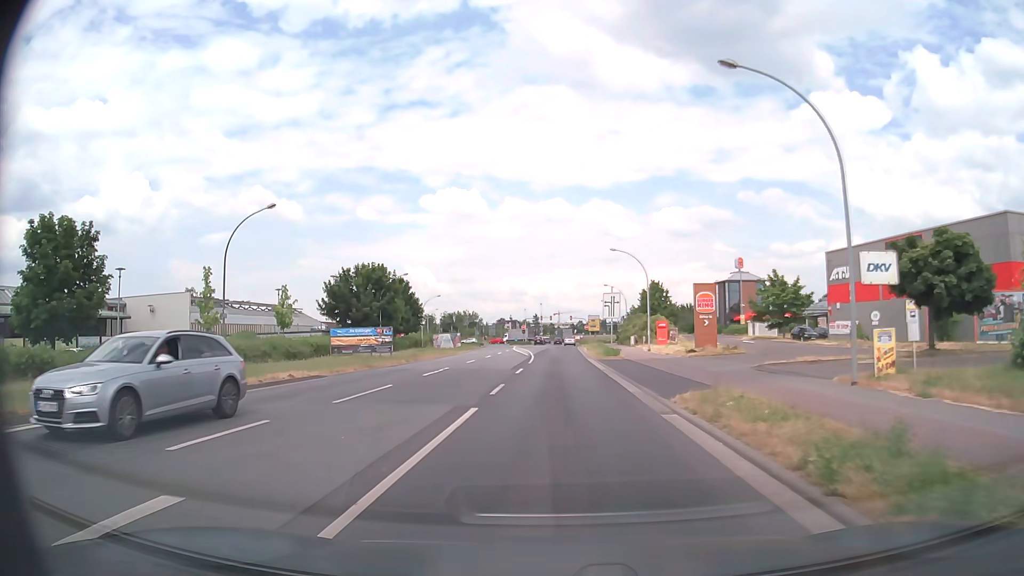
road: tertiary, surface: asphalt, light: Day
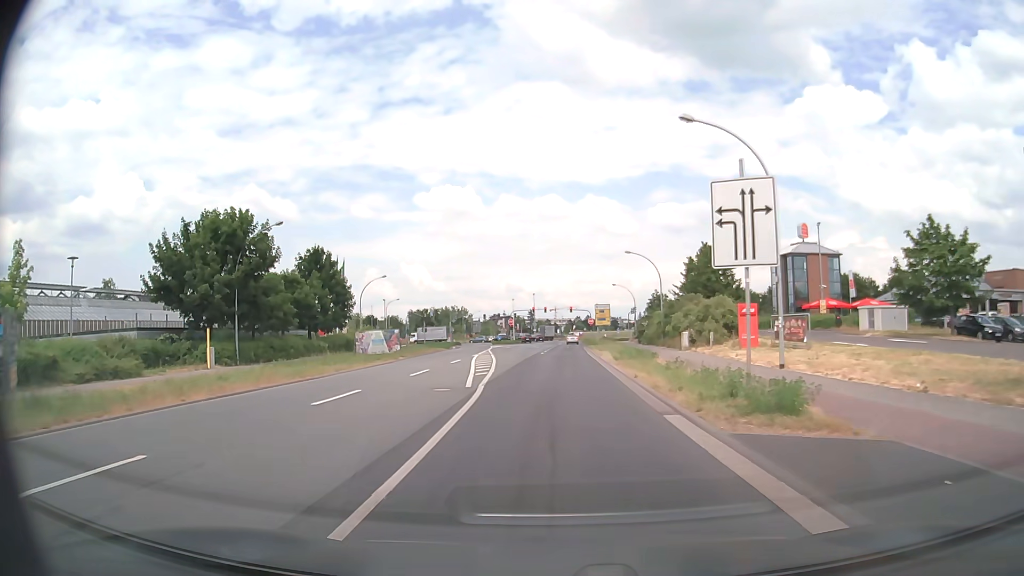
(+0.1, +30.9) m; 0°
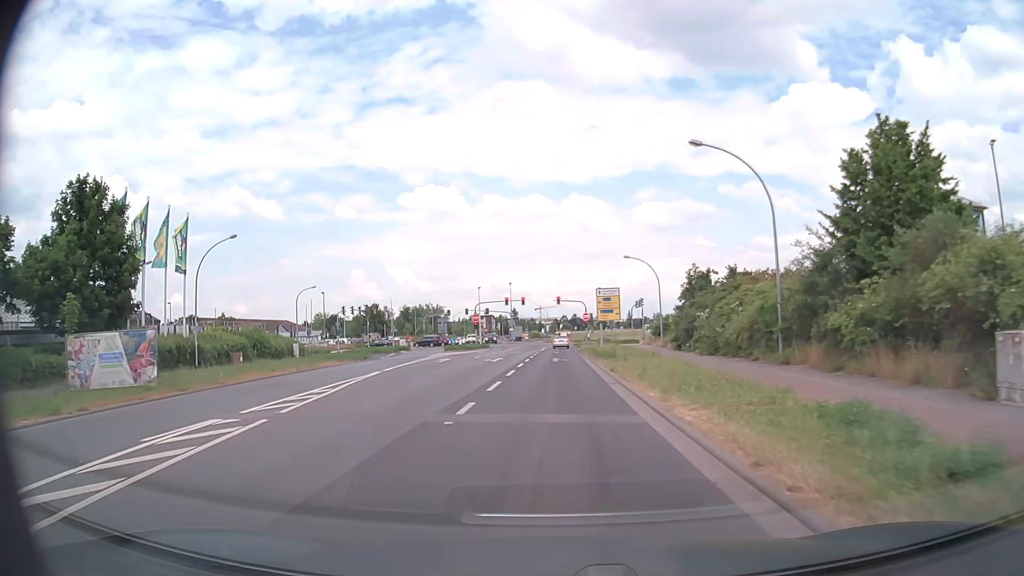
(+0.3, +31.7) m; +1°
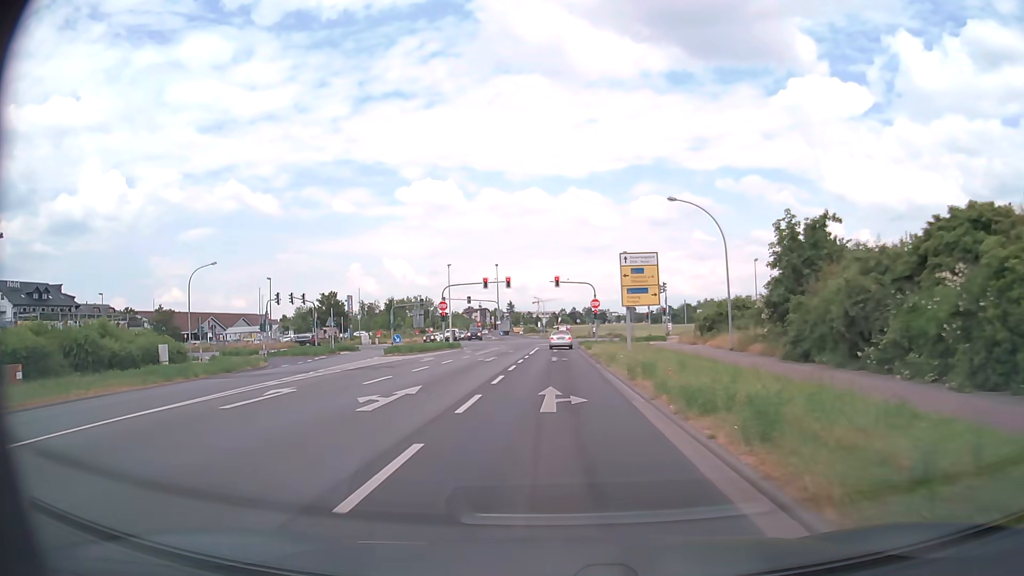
(0.0, +22.7) m; 0°
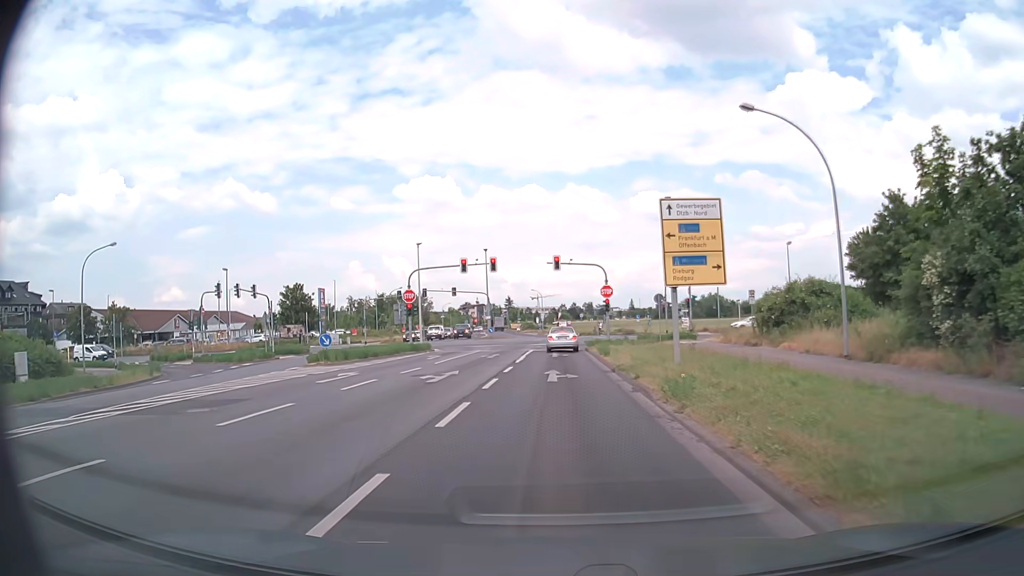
(0.0, +13.6) m; 0°
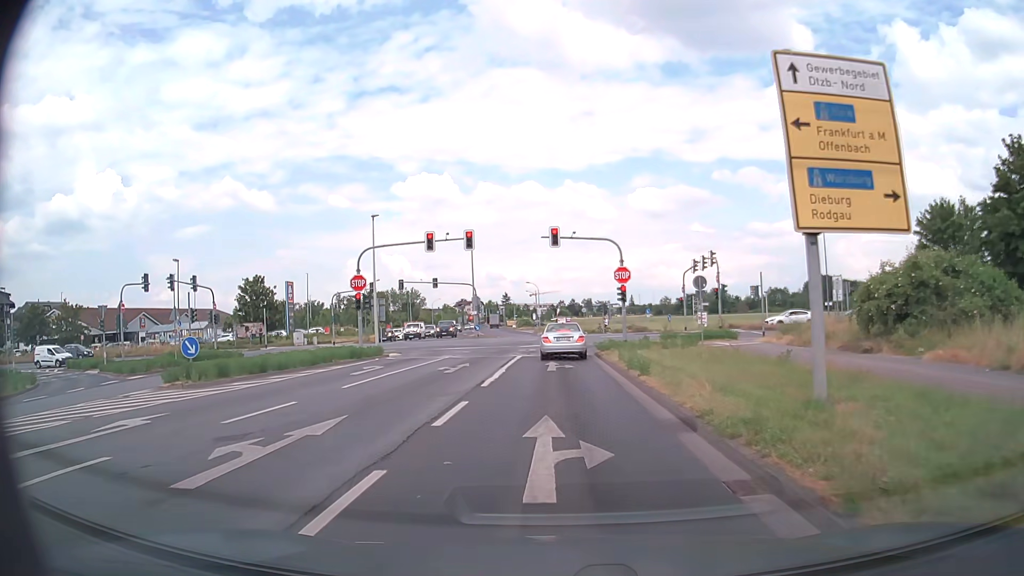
(0.0, +11.6) m; 0°
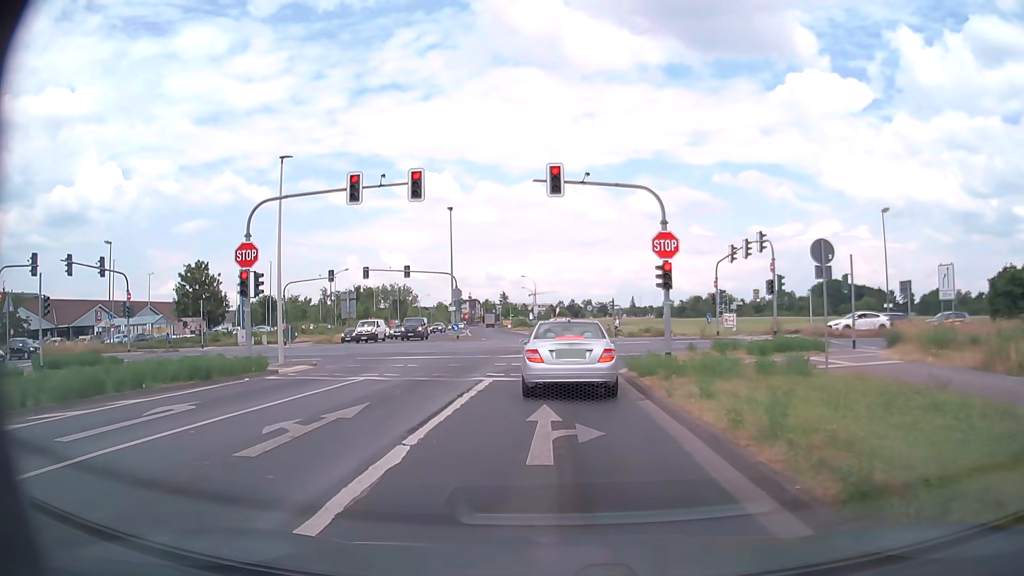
(0.0, +12.9) m; 0°
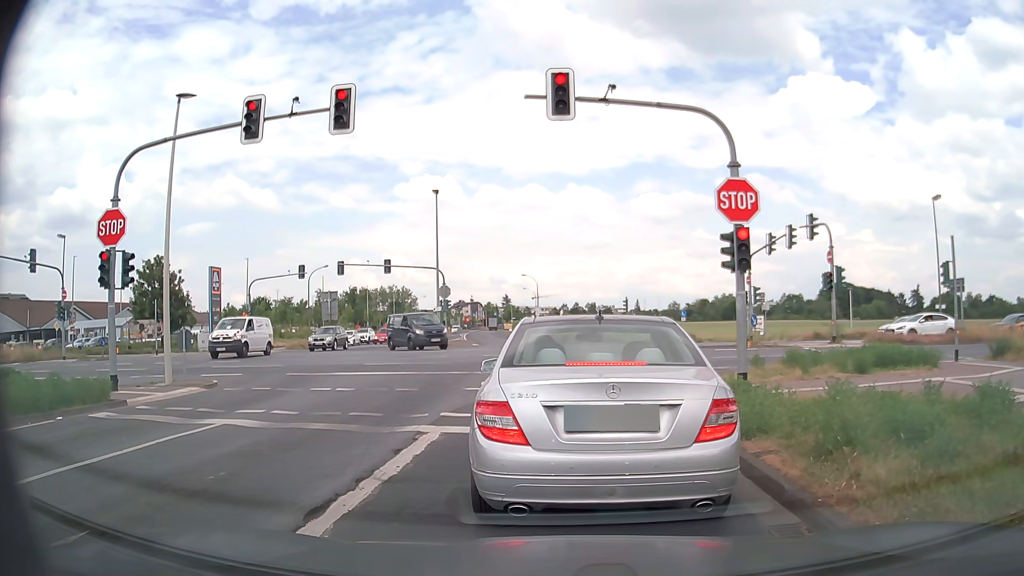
(-0.1, +7.4) m; -2°
